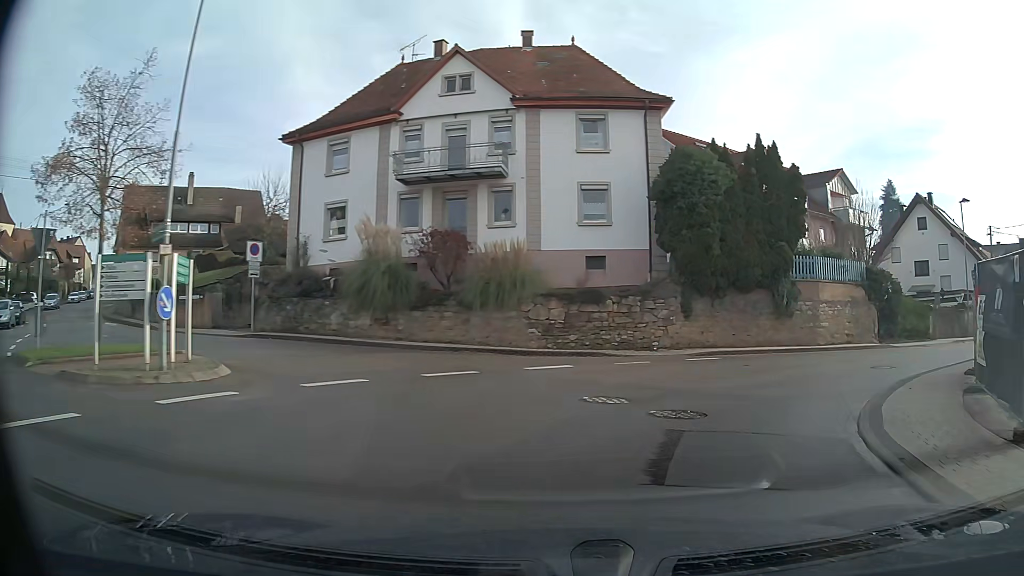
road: secondary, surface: asphalt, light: Day
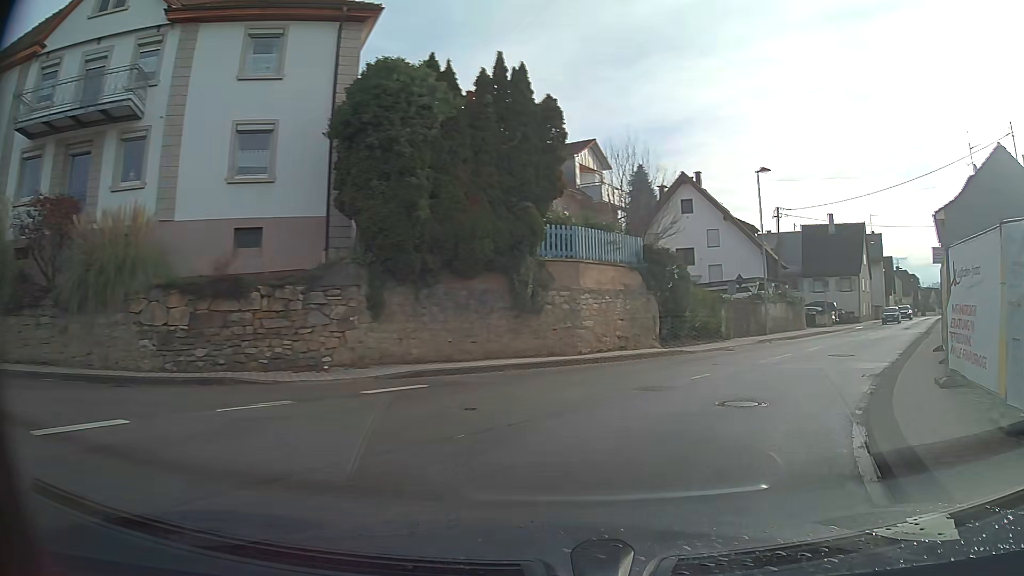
(+1.7, +8.5) m; +23°
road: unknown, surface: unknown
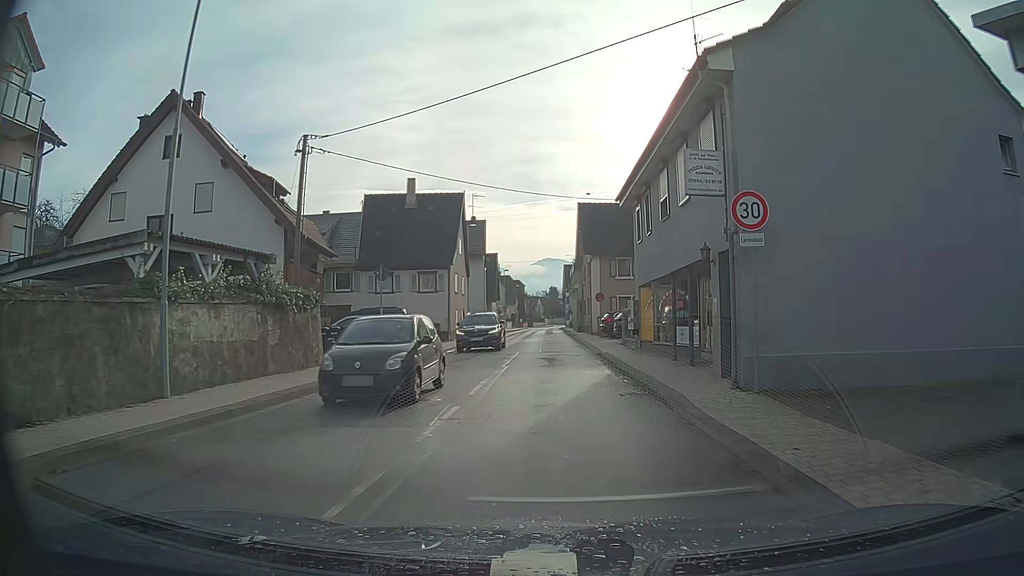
(+7.8, +20.8) m; +29°
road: secondary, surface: asphalt
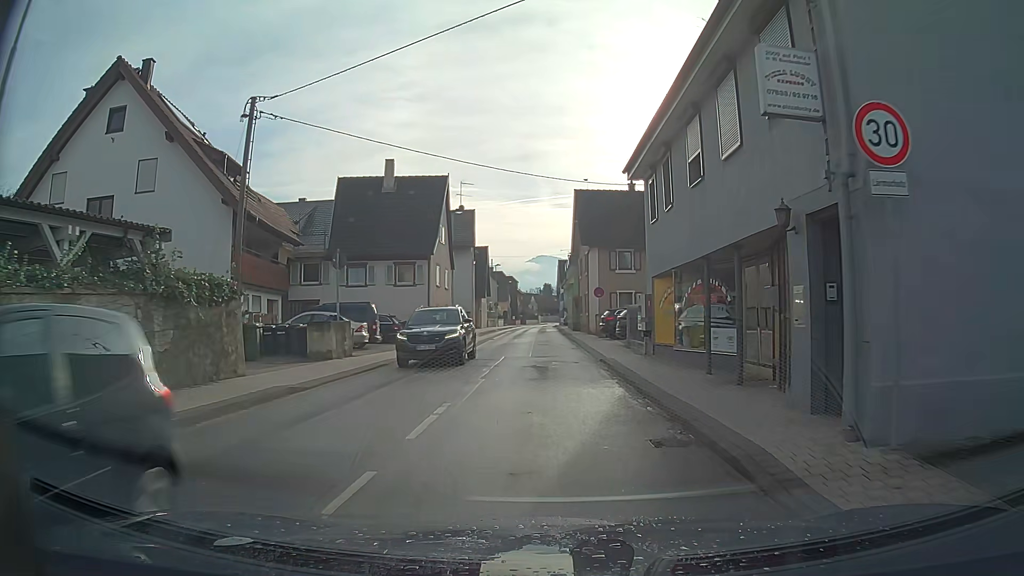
(0.0, +4.6) m; 0°
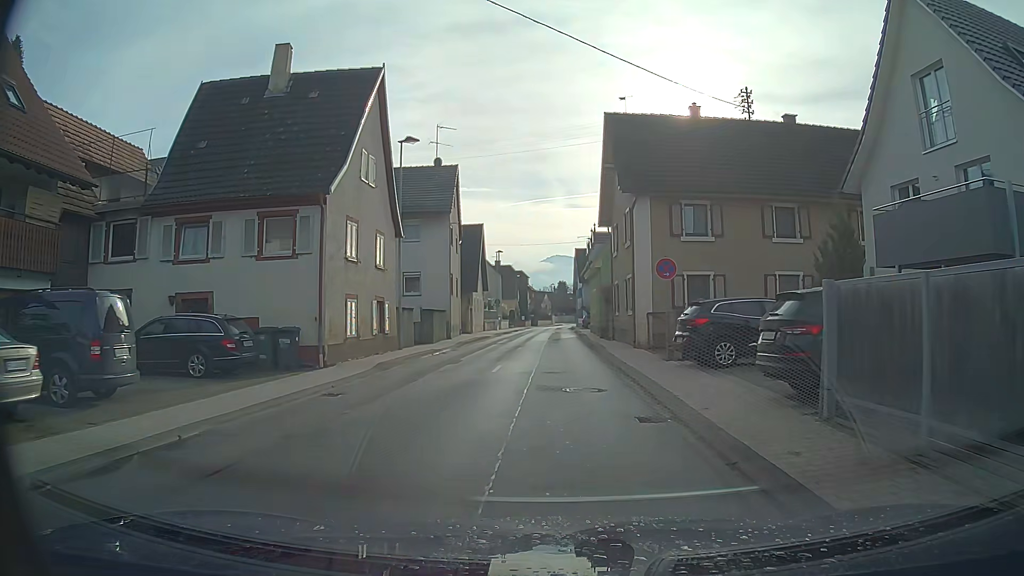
(-0.3, +18.5) m; -1°
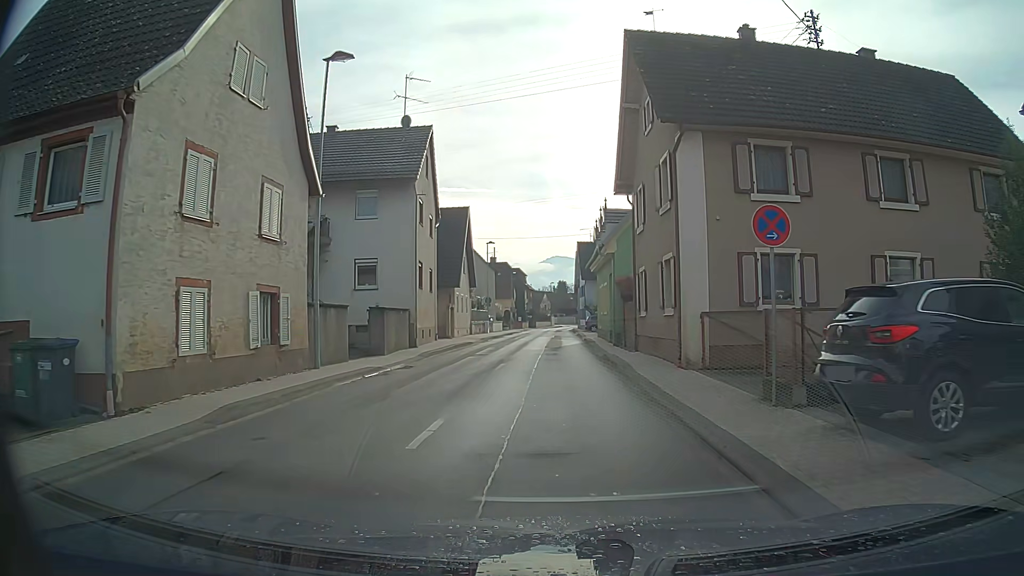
(0.0, +9.2) m; 0°
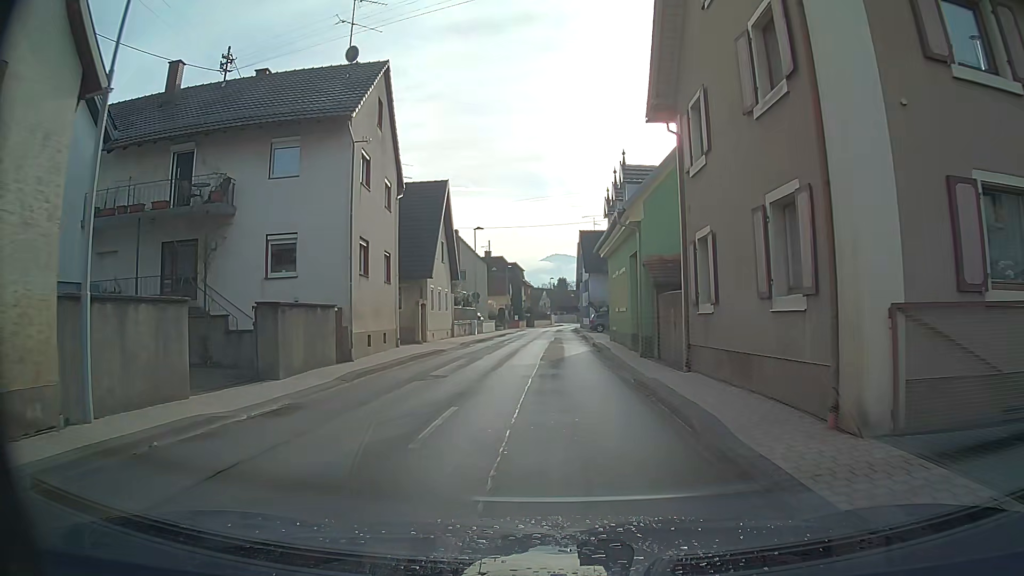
(0.0, +9.1) m; 0°
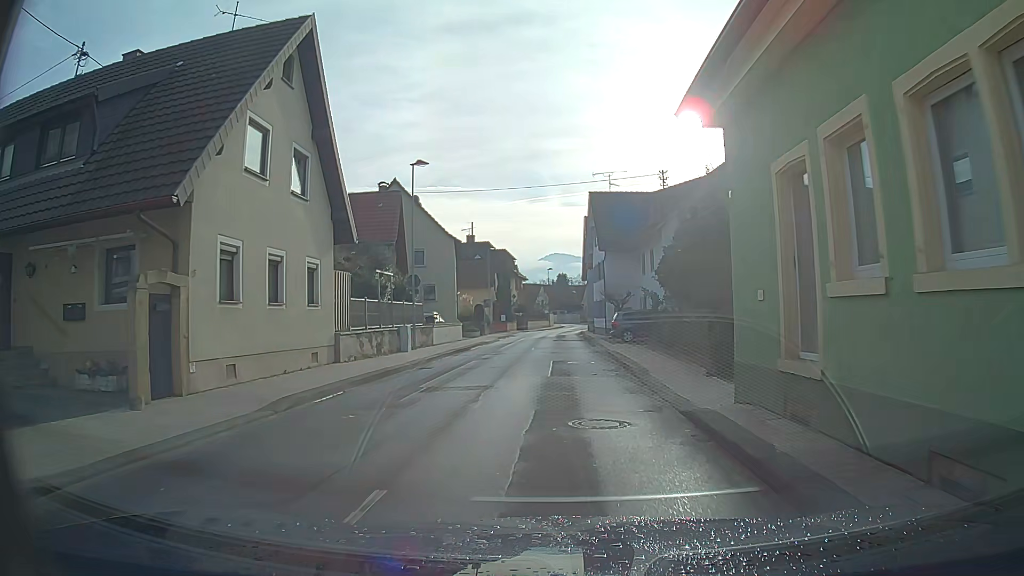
(0.0, +22.5) m; 0°
